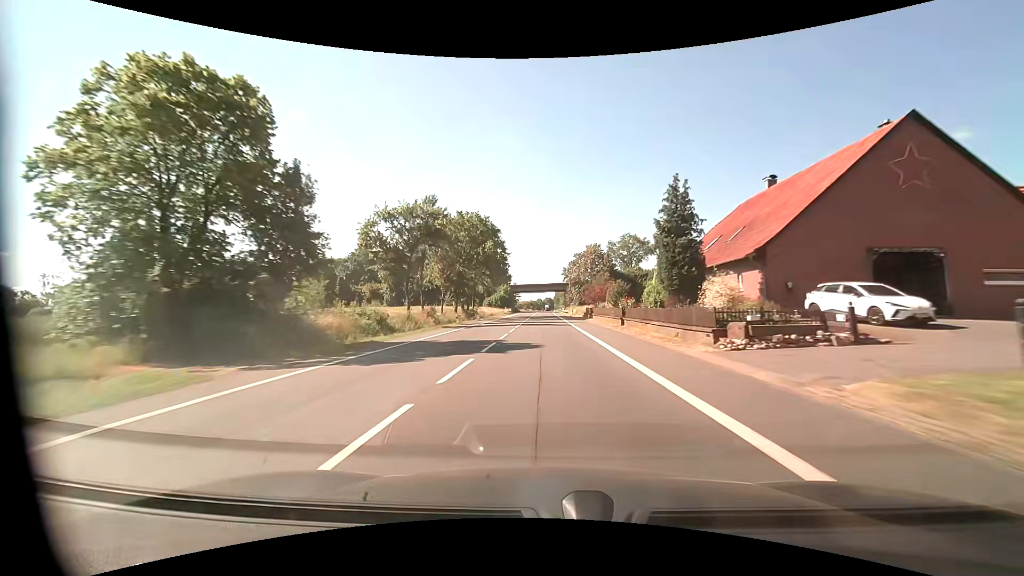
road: primary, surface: asphalt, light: Day
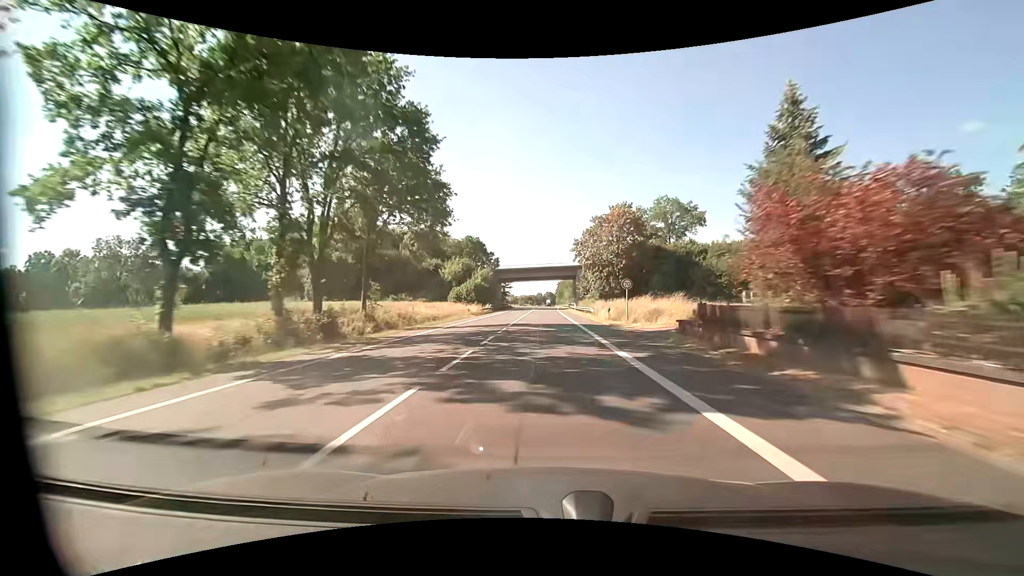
(-0.1, +46.7) m; 0°
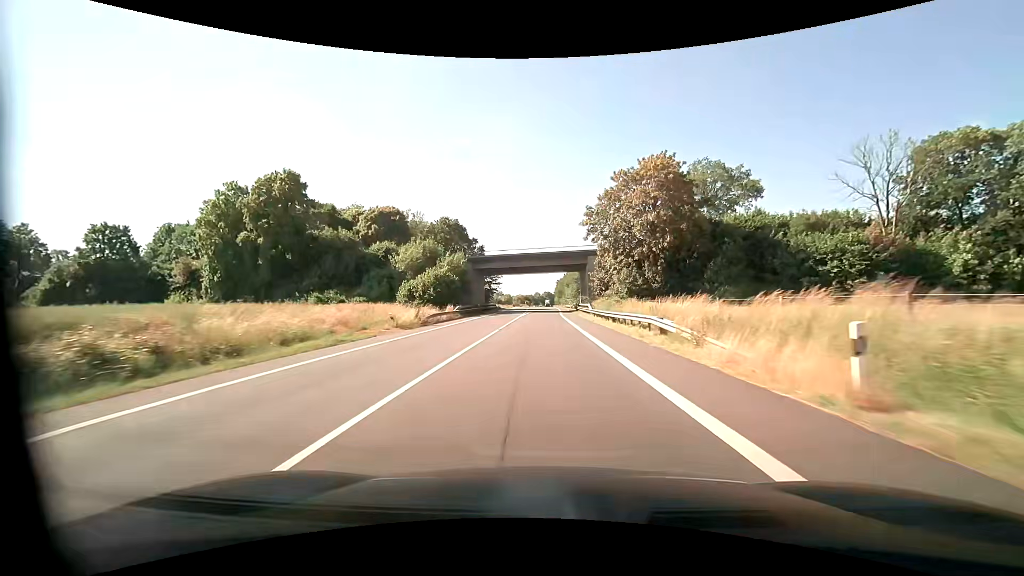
(+0.1, +27.5) m; 0°
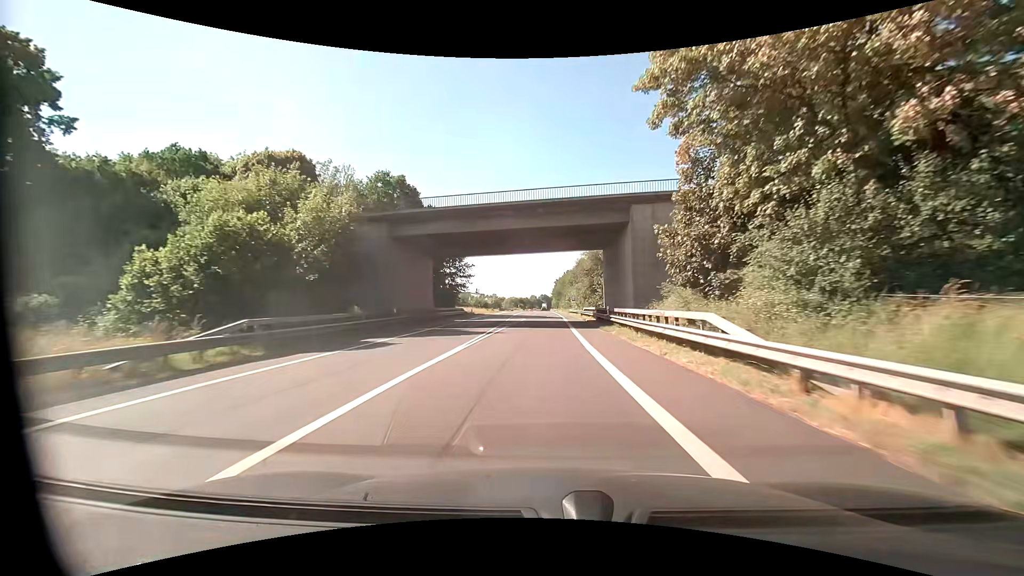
(+0.3, +35.7) m; +1°
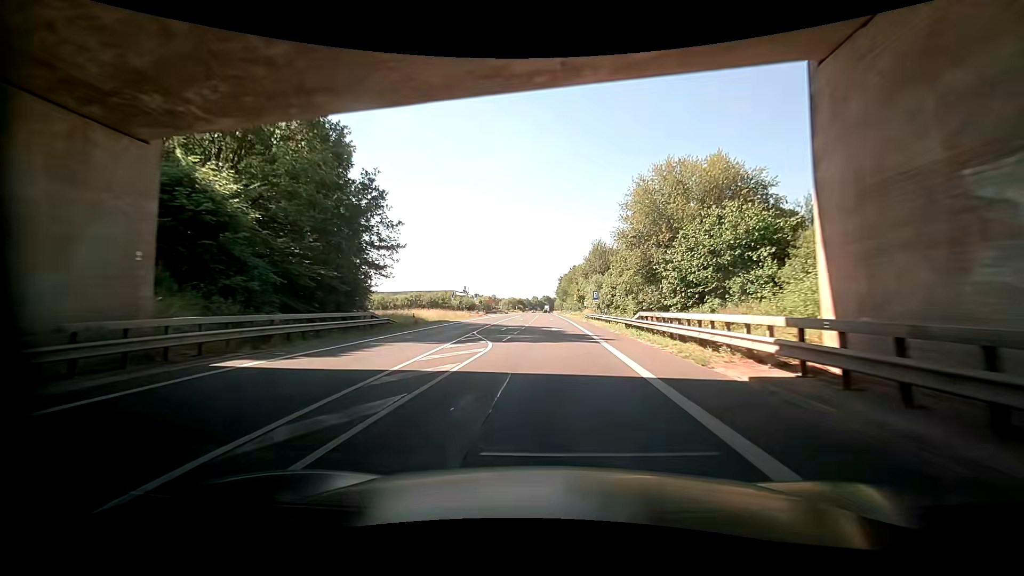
(-0.1, +34.3) m; -1°
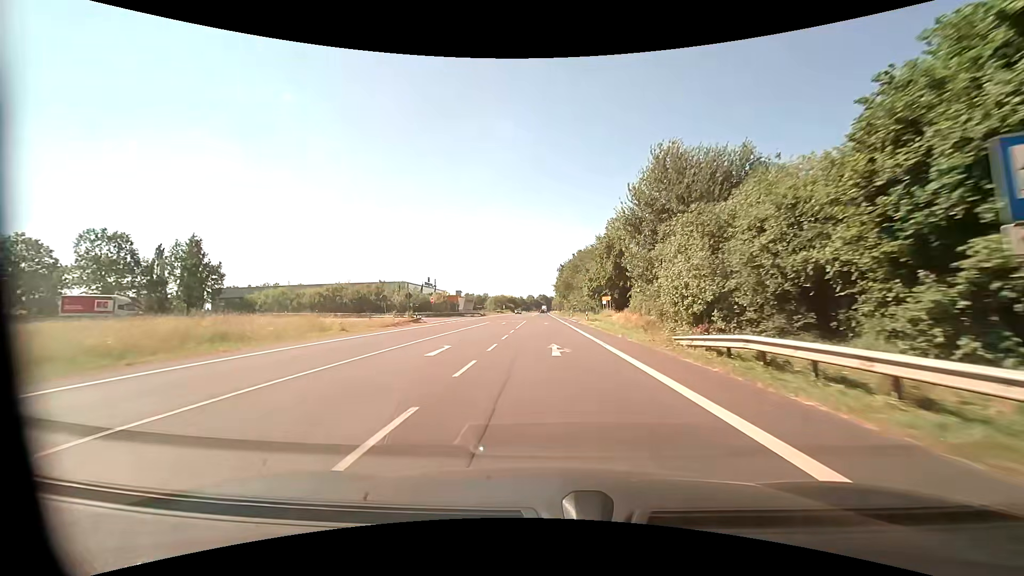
(+0.6, +46.5) m; +1°
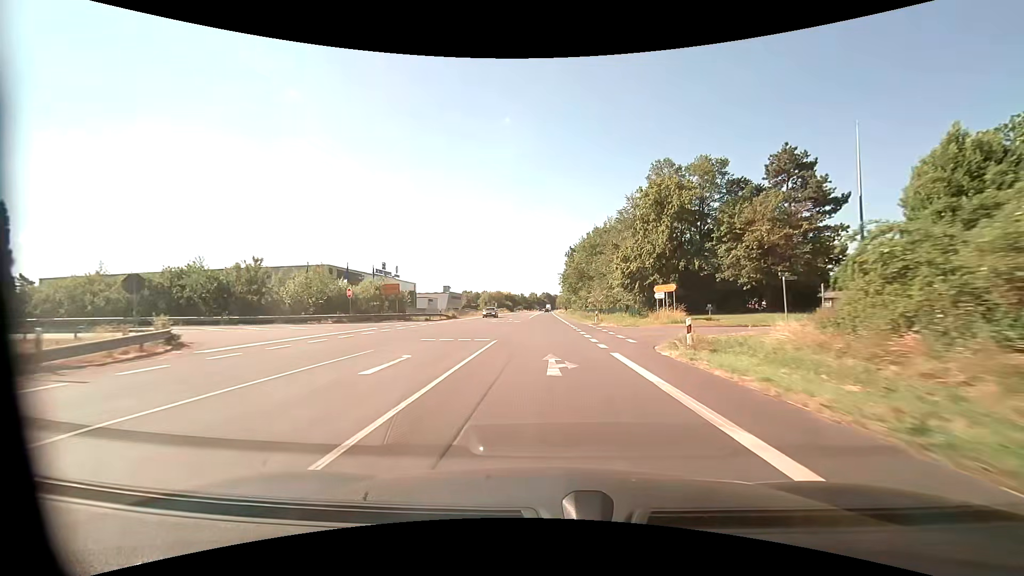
(-0.1, +35.0) m; 0°
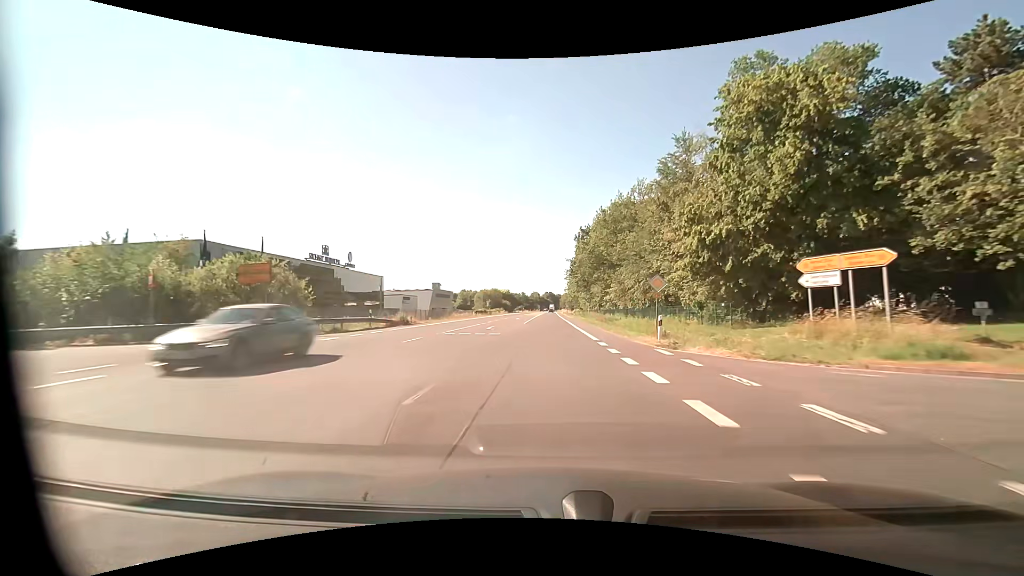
(0.0, +23.3) m; 0°
(0, +10) (0, +20) (0, +30) (0, +40) (0, +50) (0, +60) (0, +70) (0, +80) (0, +90) (0, +100) m
